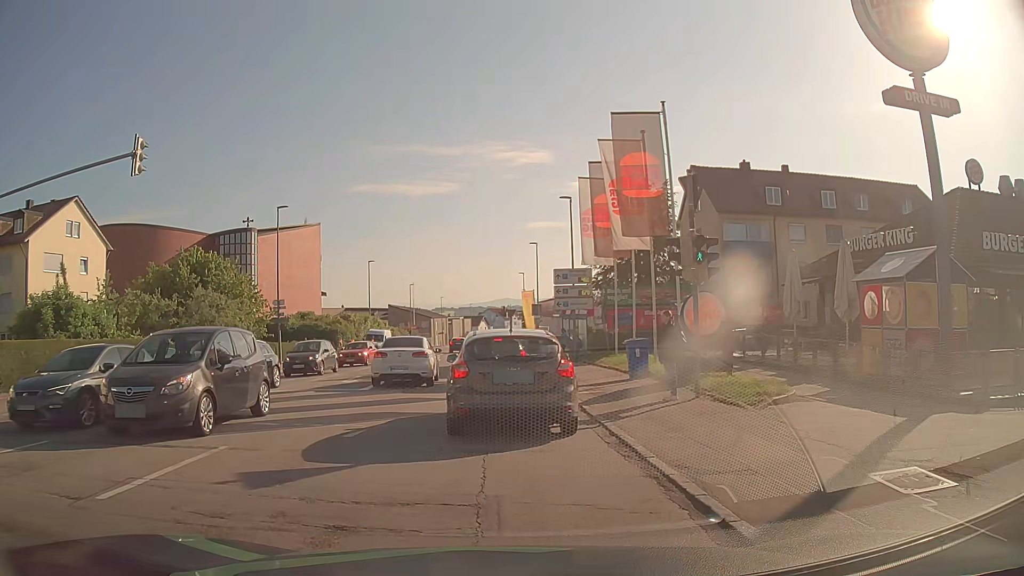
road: tertiary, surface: asphalt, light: Day
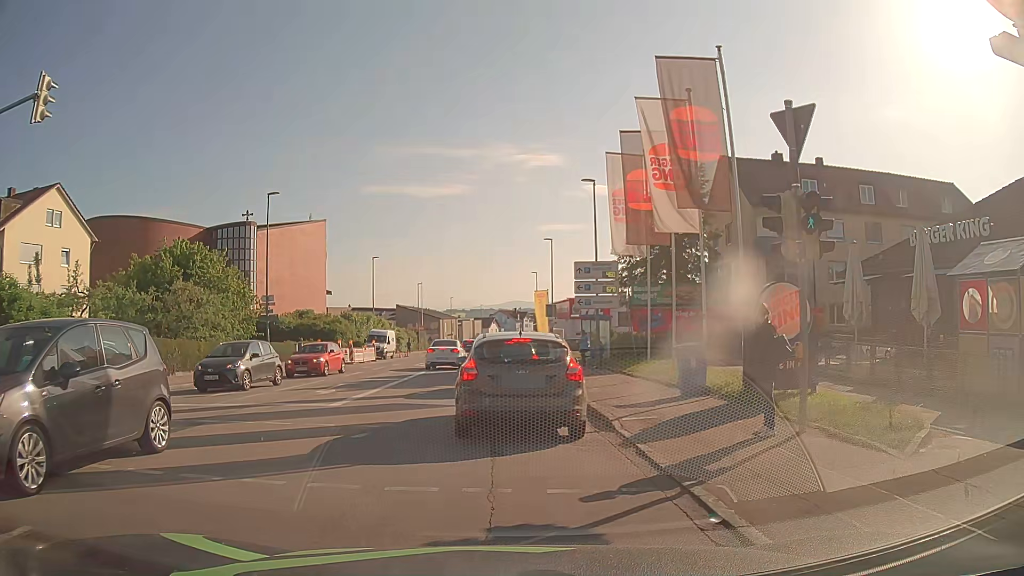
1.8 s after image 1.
(0.0, +4.3) m; 0°
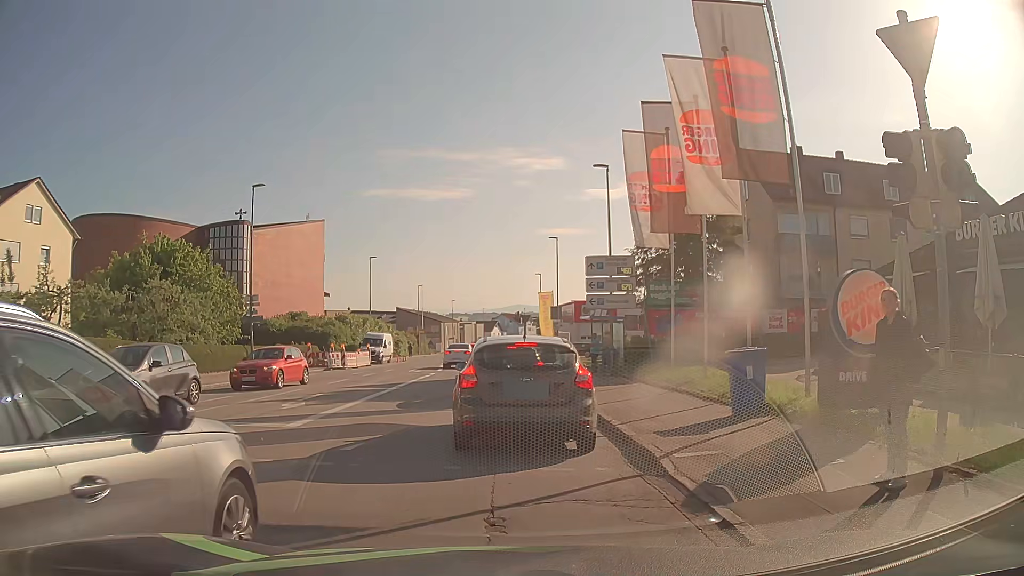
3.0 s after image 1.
(0.0, +3.1) m; -1°
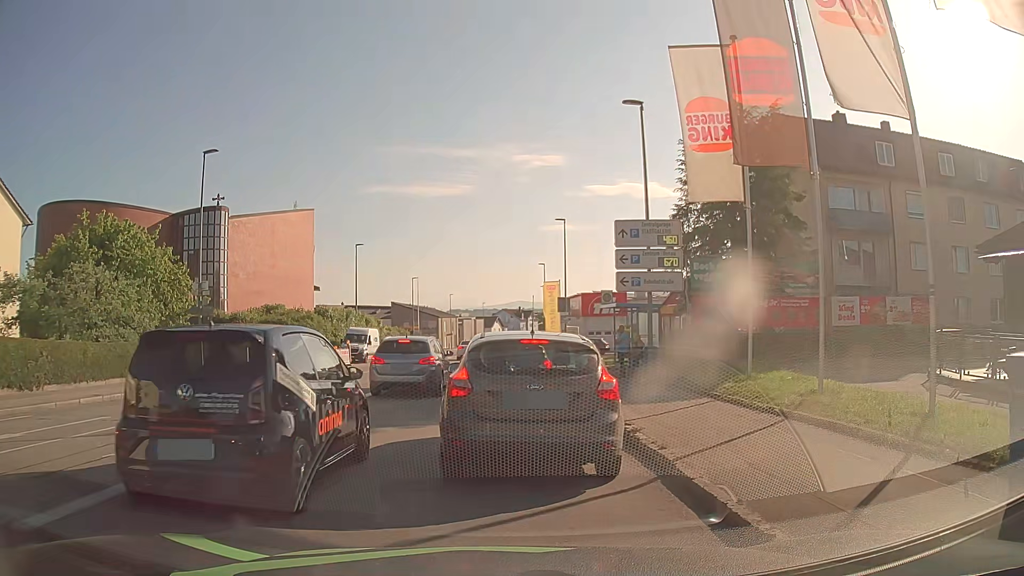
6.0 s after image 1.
(0.0, +6.7) m; -1°
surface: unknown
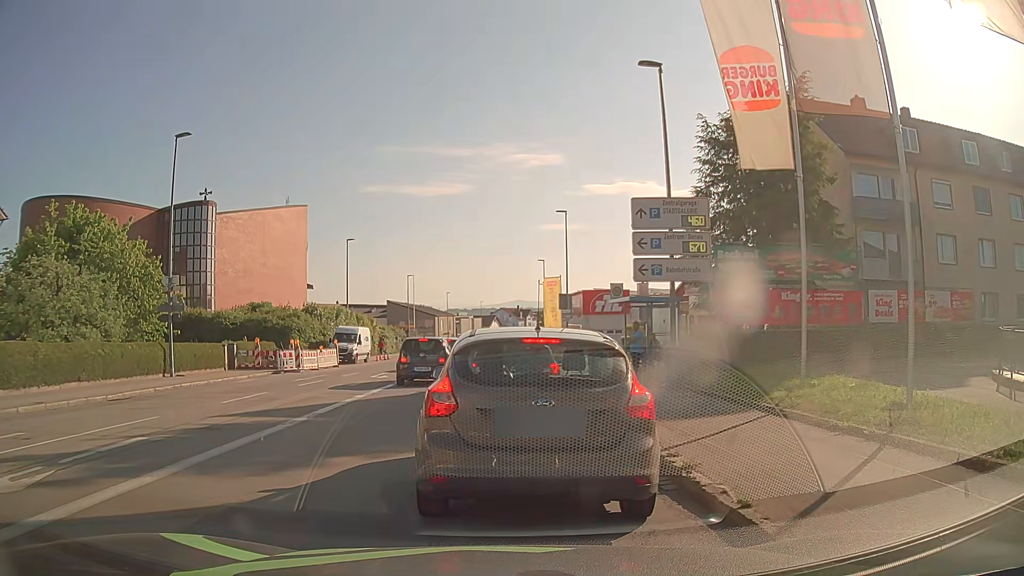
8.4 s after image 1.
(0.0, +2.7) m; 0°
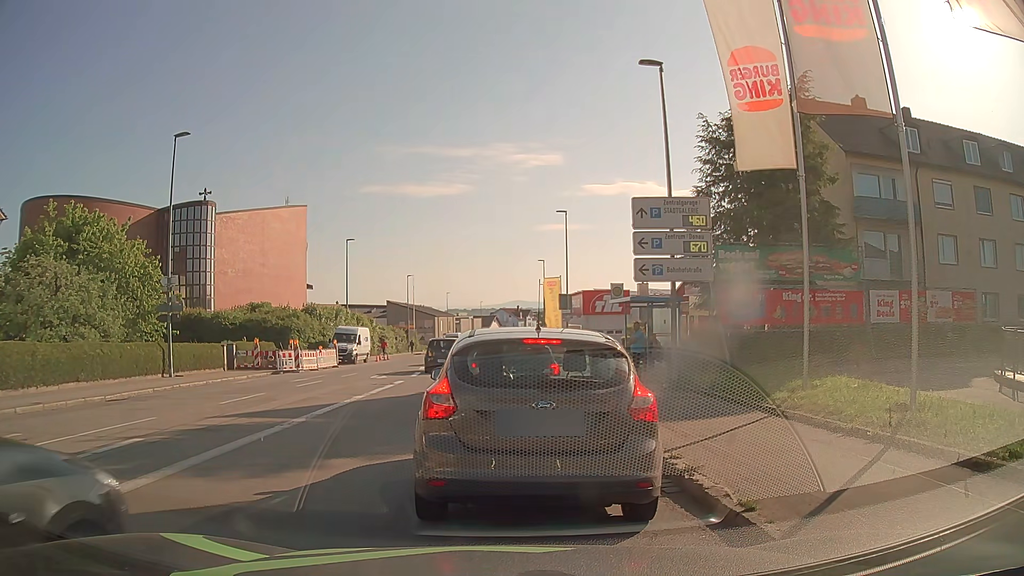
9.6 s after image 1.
(0.0, +0.2) m; 0°
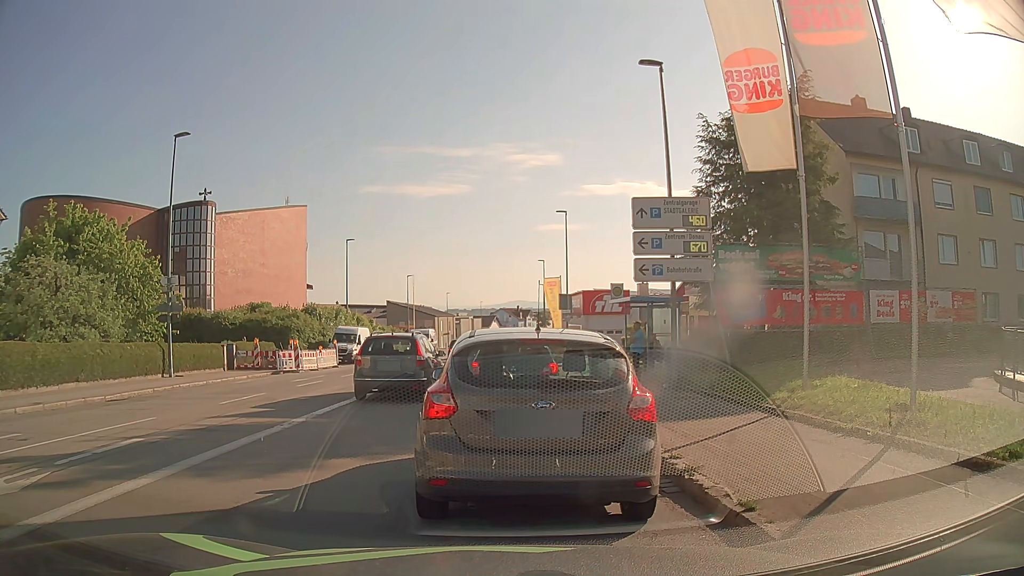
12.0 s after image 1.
(0.0, 0.0) m; 0°
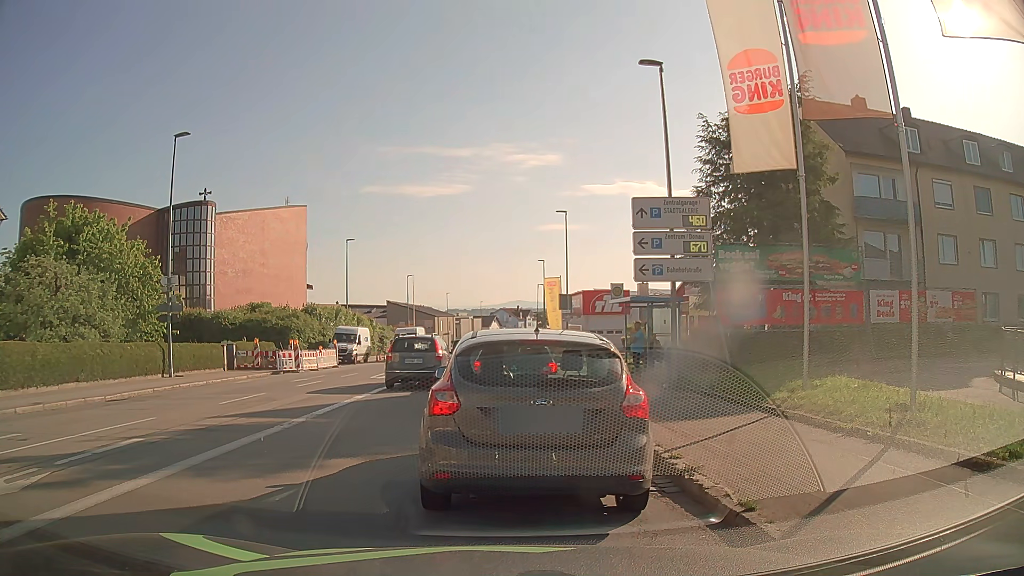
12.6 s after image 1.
(0.0, 0.0) m; 0°
